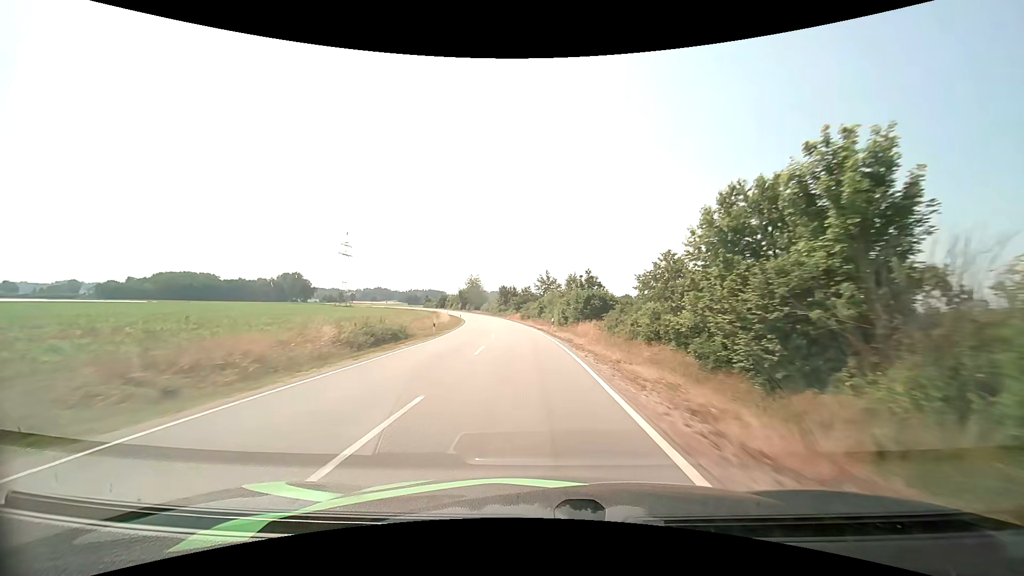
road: tertiary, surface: asphalt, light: Day
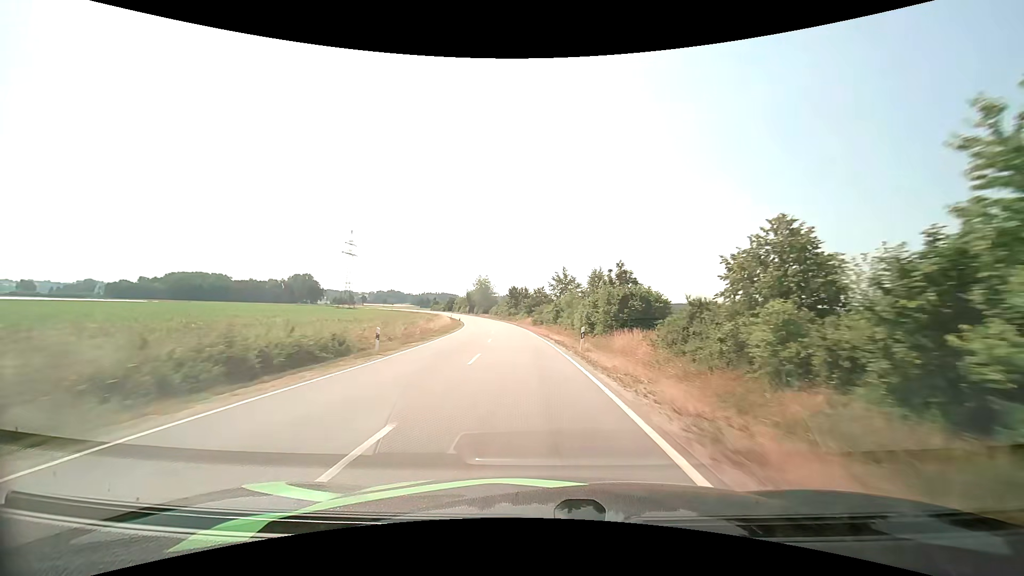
(-0.2, +14.2) m; -2°
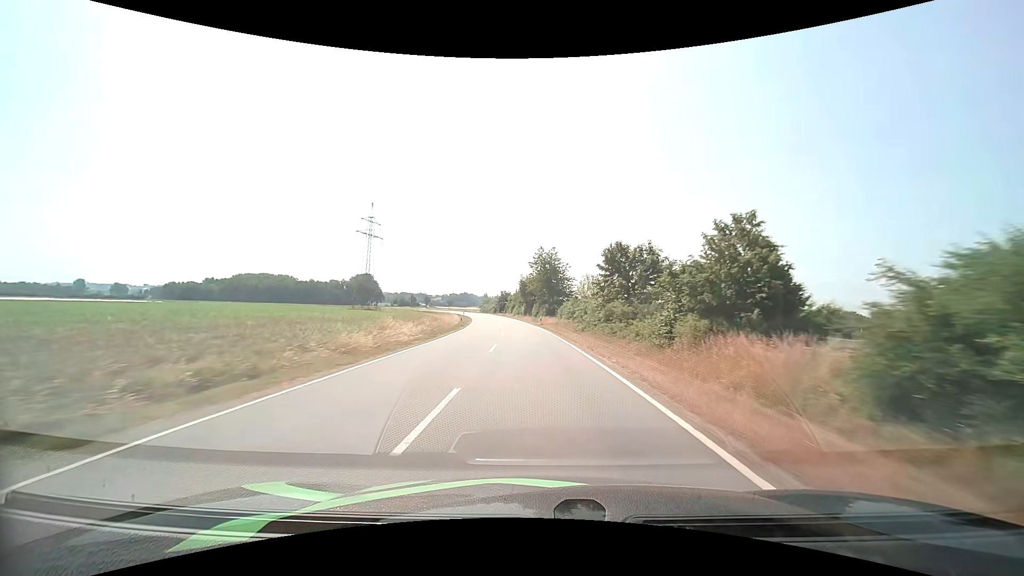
(-5.4, +70.5) m; -9°
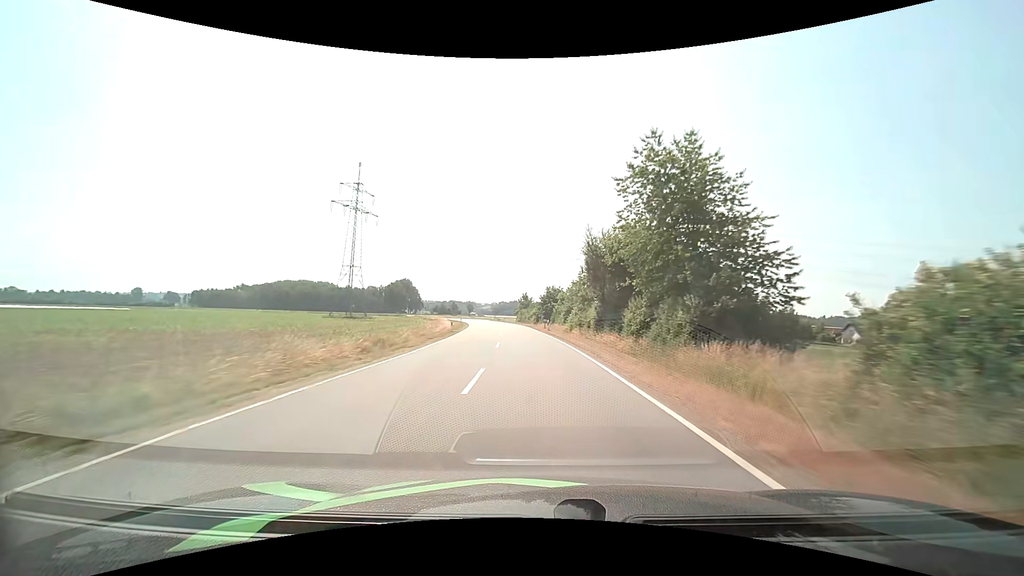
(-3.0, +57.3) m; -6°
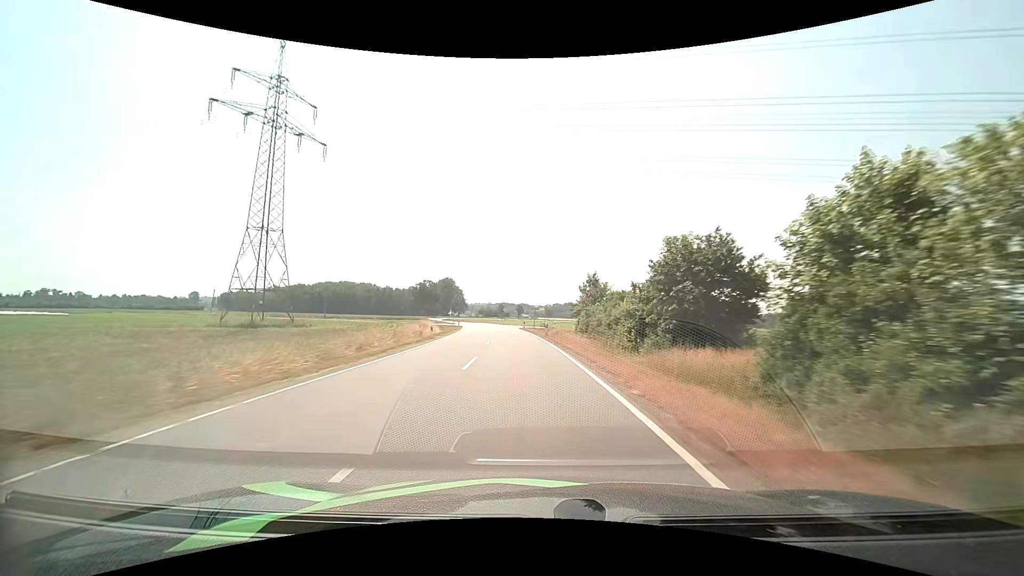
(-3.0, +57.1) m; -6°
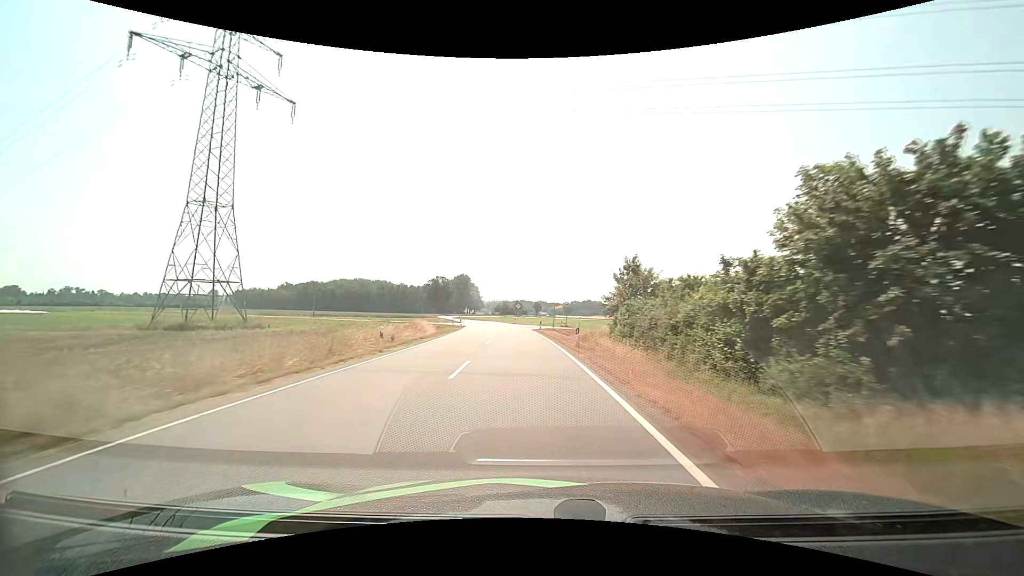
(-0.2, +14.3) m; -2°
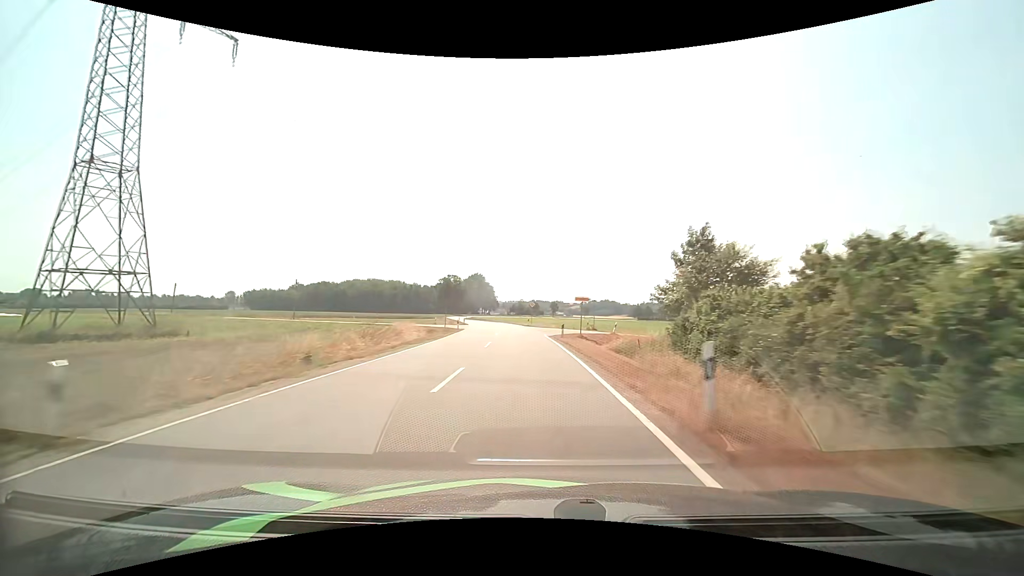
(-0.2, +14.3) m; -2°
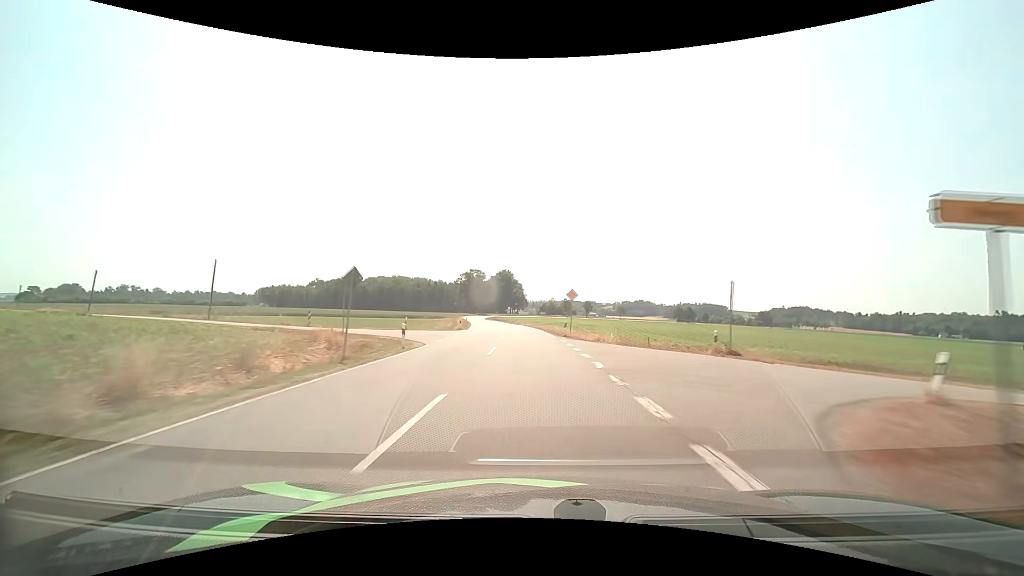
(-0.9, +28.7) m; -3°
(0, +10) (0, +20) (-1, +30) (-2, +40) (-2, +50) (-4, +60) (-5, +70) (-6, +80) (-8, +90) (-10, +99) m
